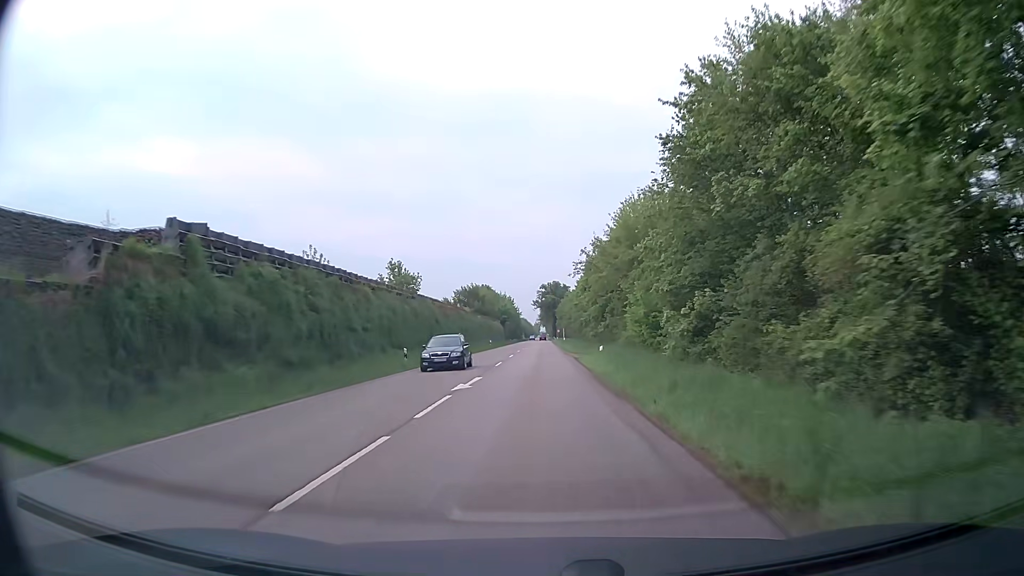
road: secondary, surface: asphalt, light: Day
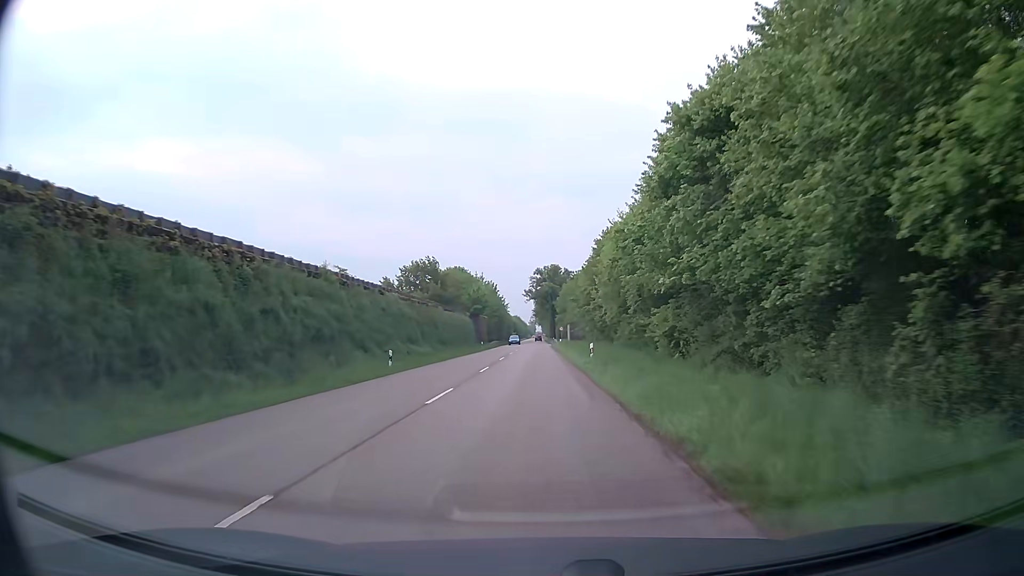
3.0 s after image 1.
(+0.4, +51.7) m; +1°
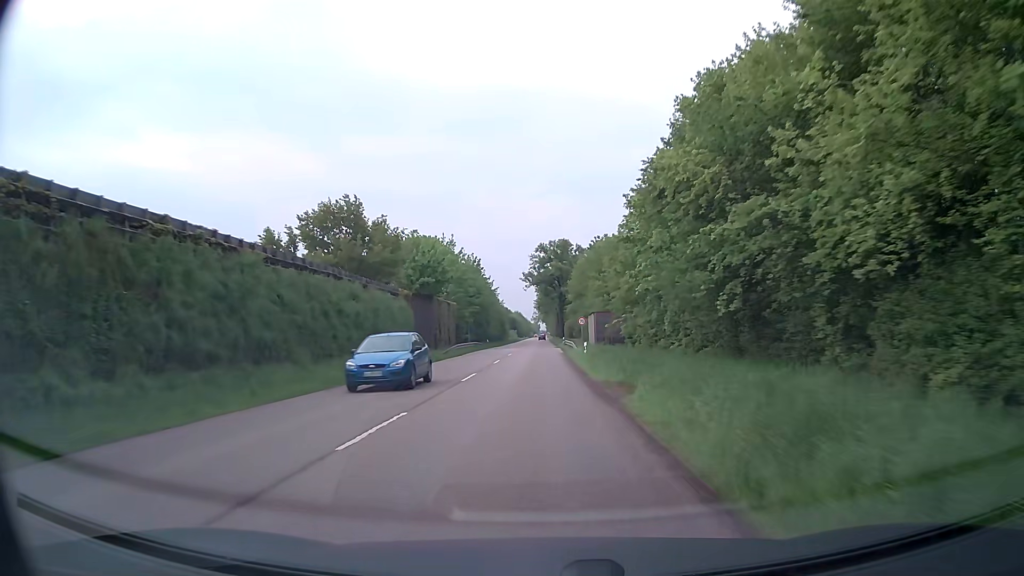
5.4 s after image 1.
(-0.2, +42.1) m; -1°
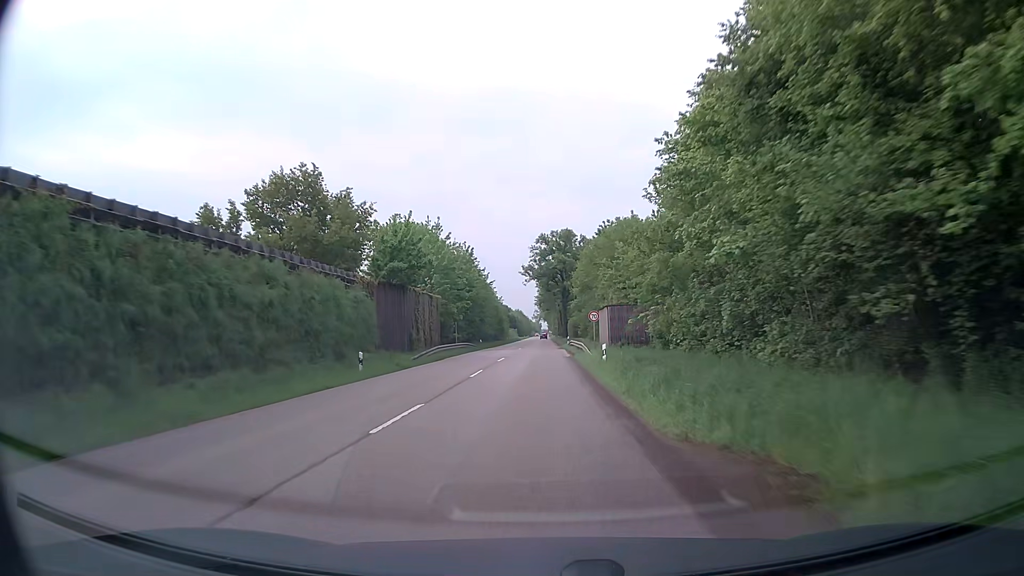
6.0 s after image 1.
(0.0, +10.6) m; 0°
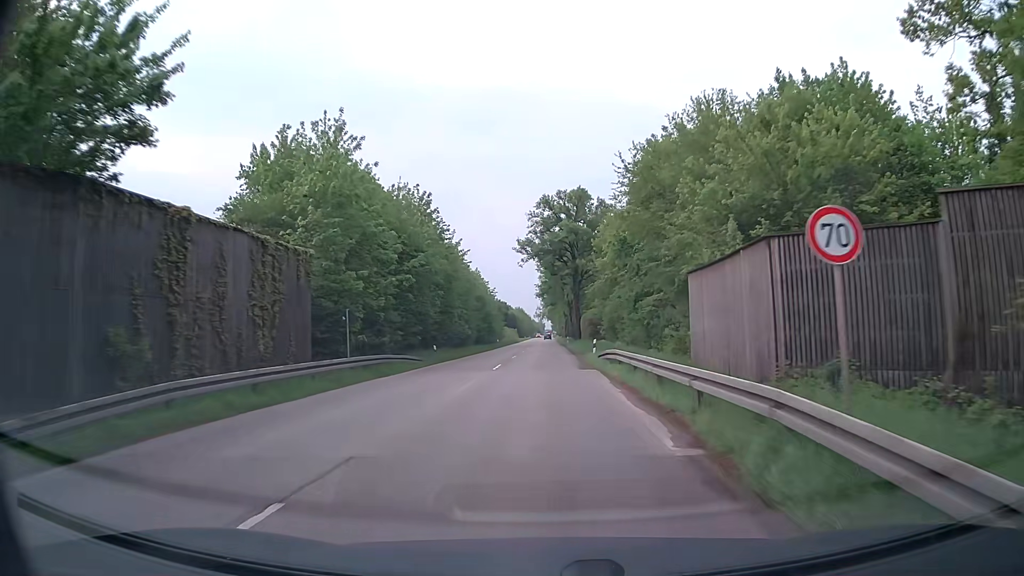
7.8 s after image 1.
(0.0, +31.8) m; 0°
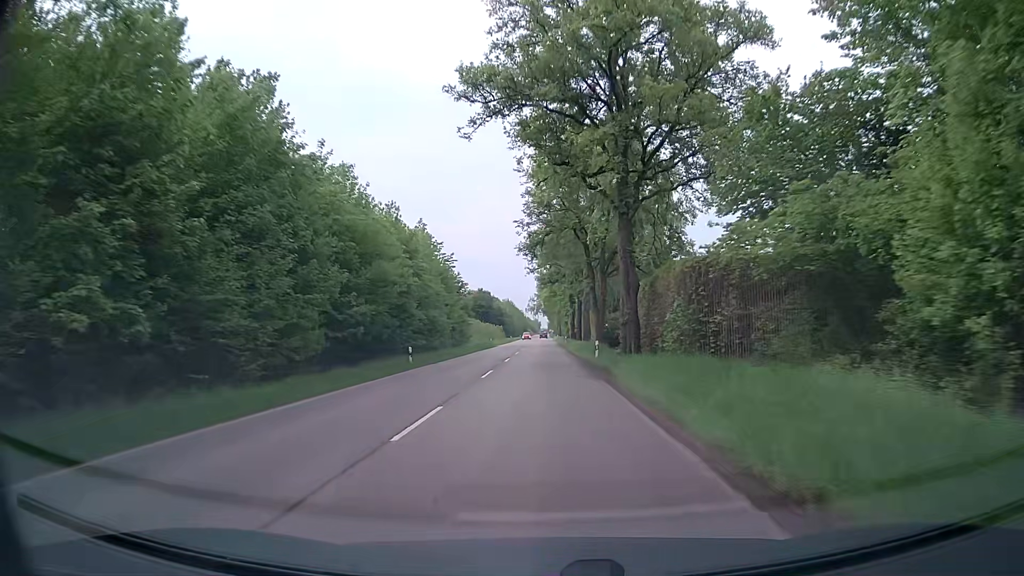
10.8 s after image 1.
(0.0, +53.3) m; 0°
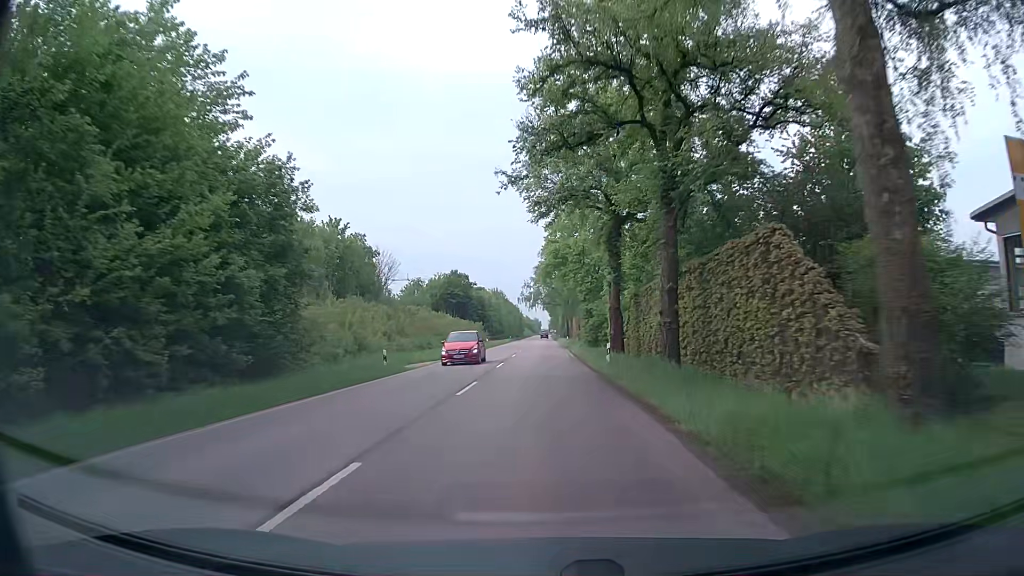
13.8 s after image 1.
(-0.3, +53.5) m; 0°
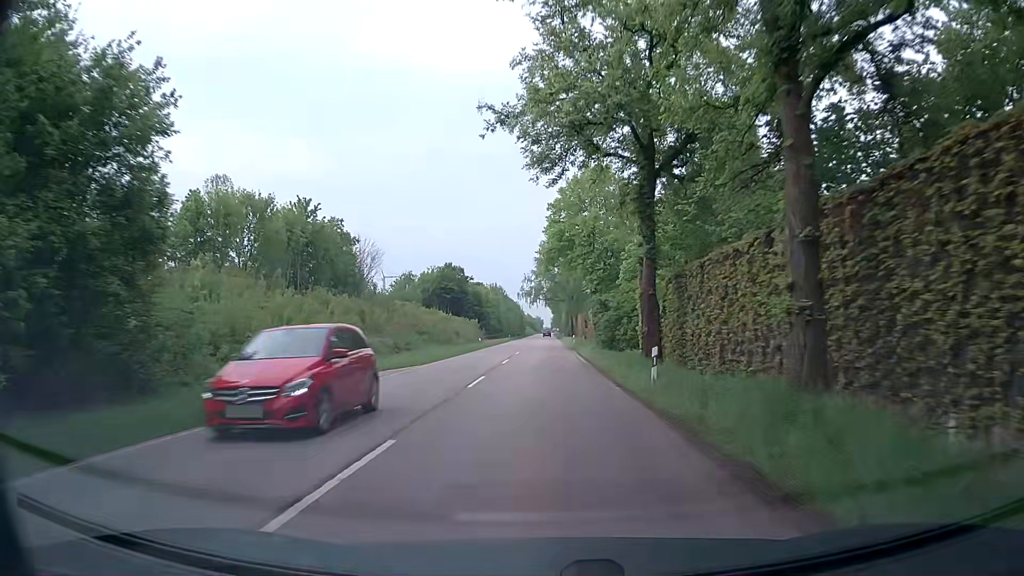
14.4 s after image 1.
(0.0, +10.7) m; 0°
(0, +10) (0, +20) (0, +30) (0, +40) (0, +50) (0, +60) (0, +70) (0, +80) (0, +90) (0, +100) m
